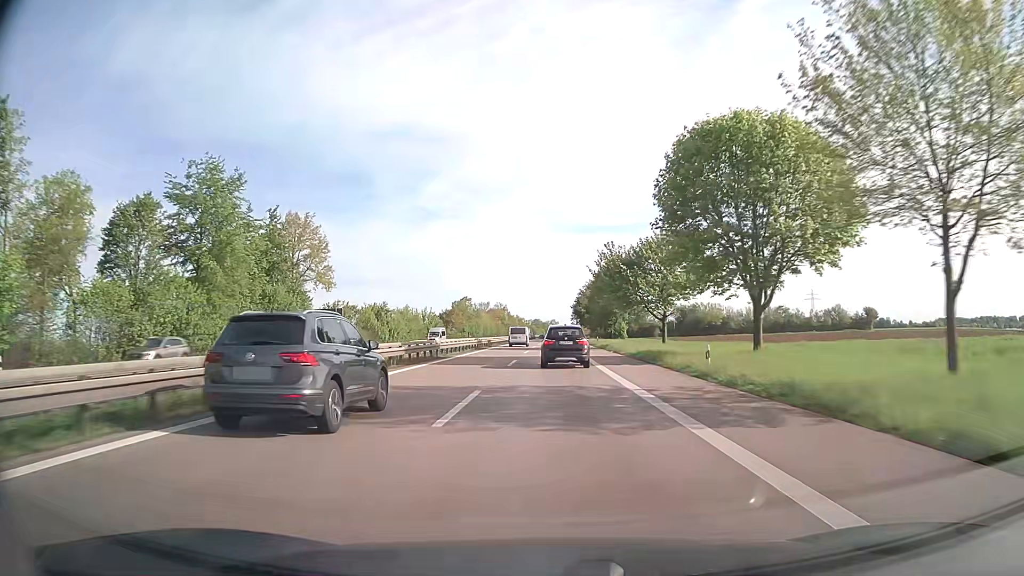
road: trunk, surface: asphalt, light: Day
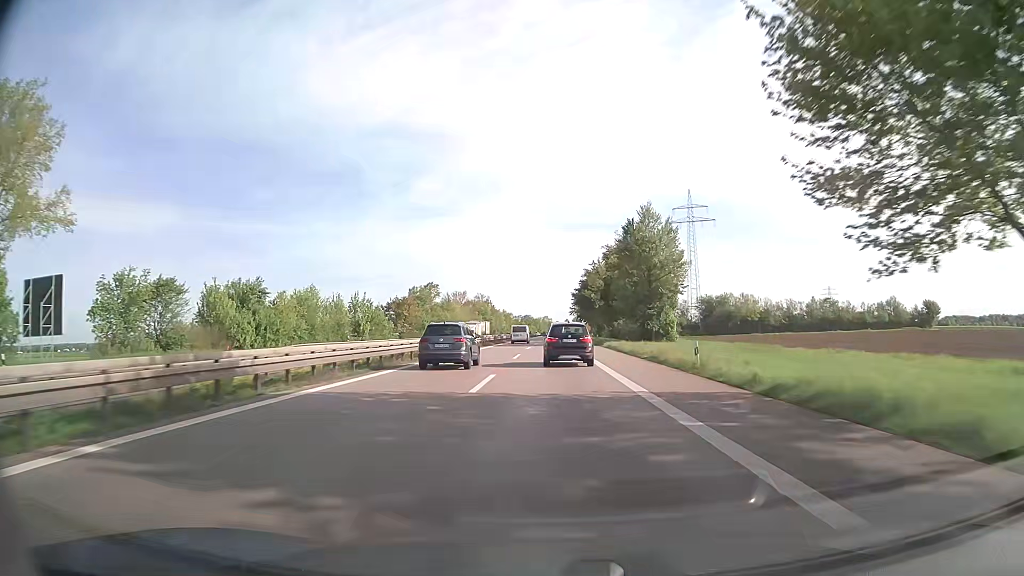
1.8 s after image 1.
(+0.1, +49.4) m; +1°
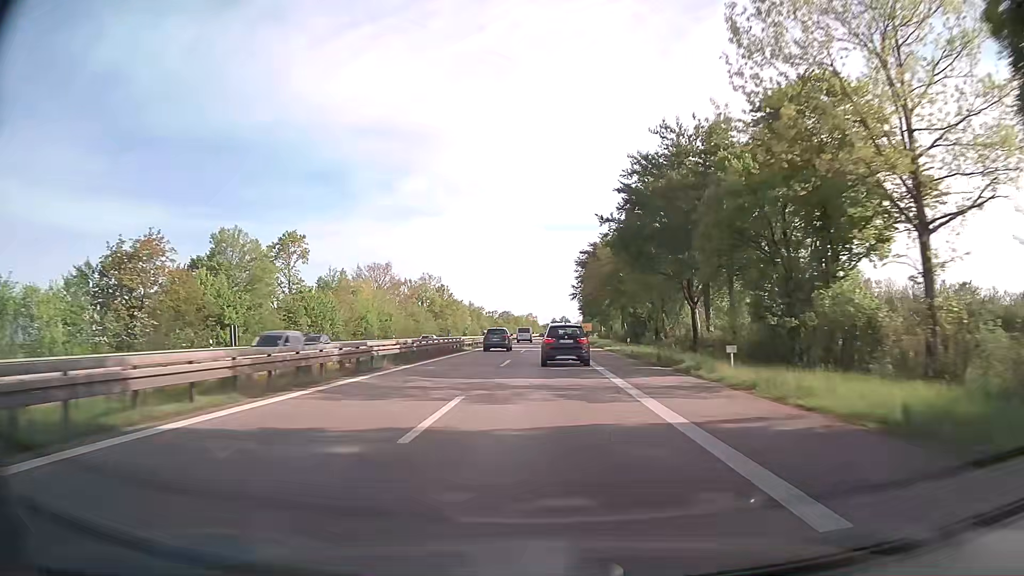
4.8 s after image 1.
(+0.8, +78.9) m; +1°
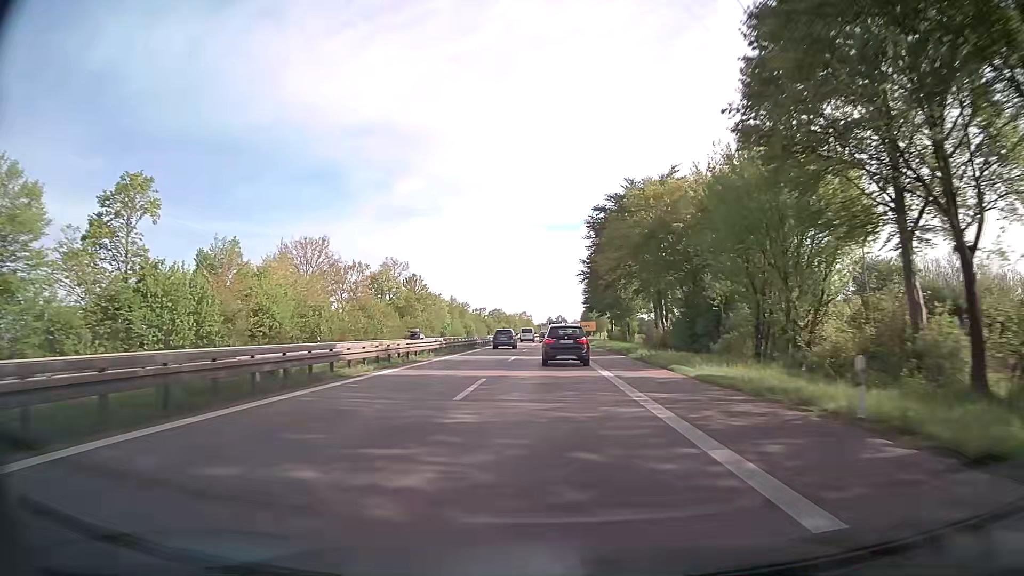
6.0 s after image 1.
(+0.1, +31.0) m; 0°
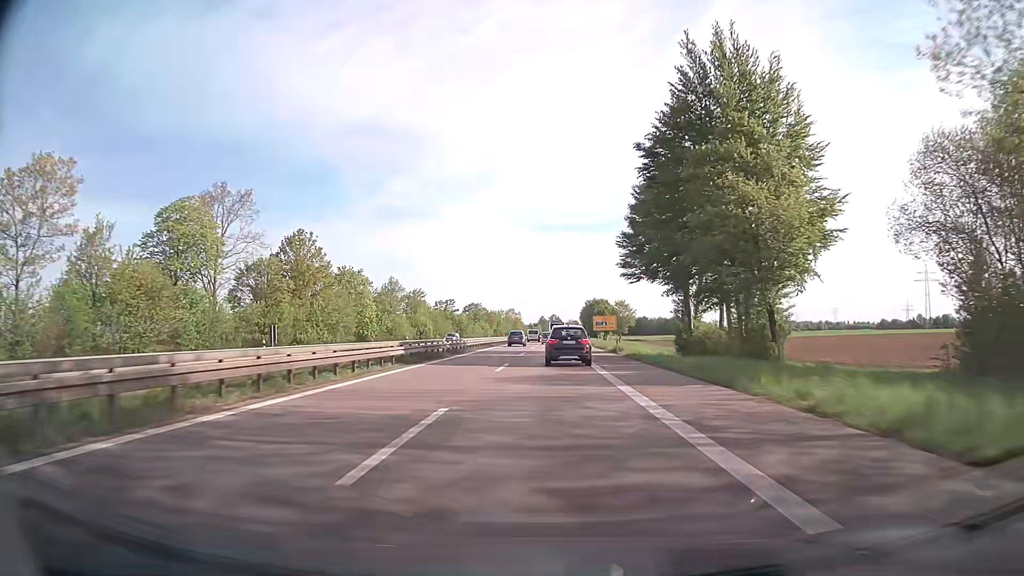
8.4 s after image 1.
(+0.5, +61.9) m; +1°
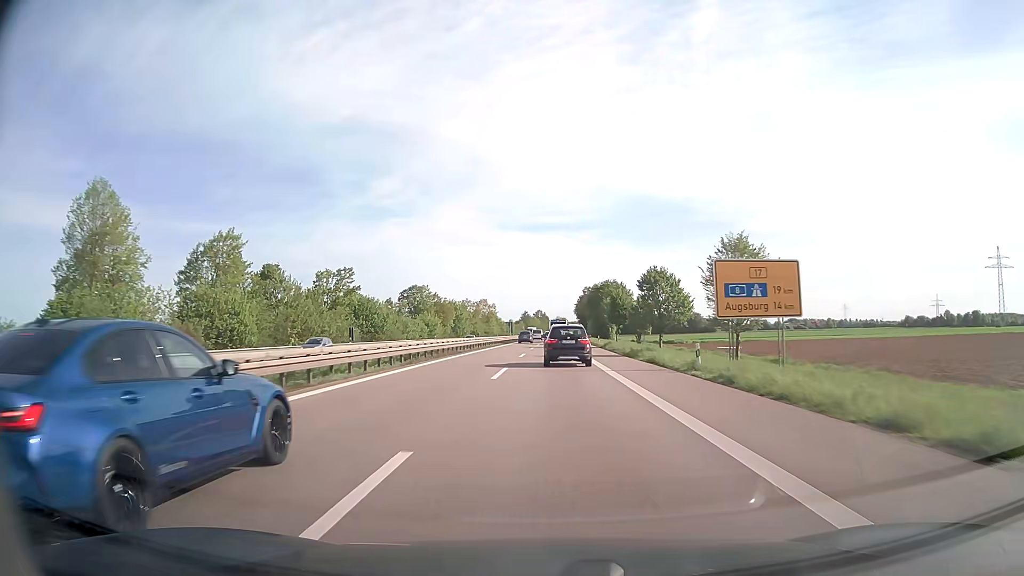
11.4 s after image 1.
(+0.5, +77.1) m; +1°
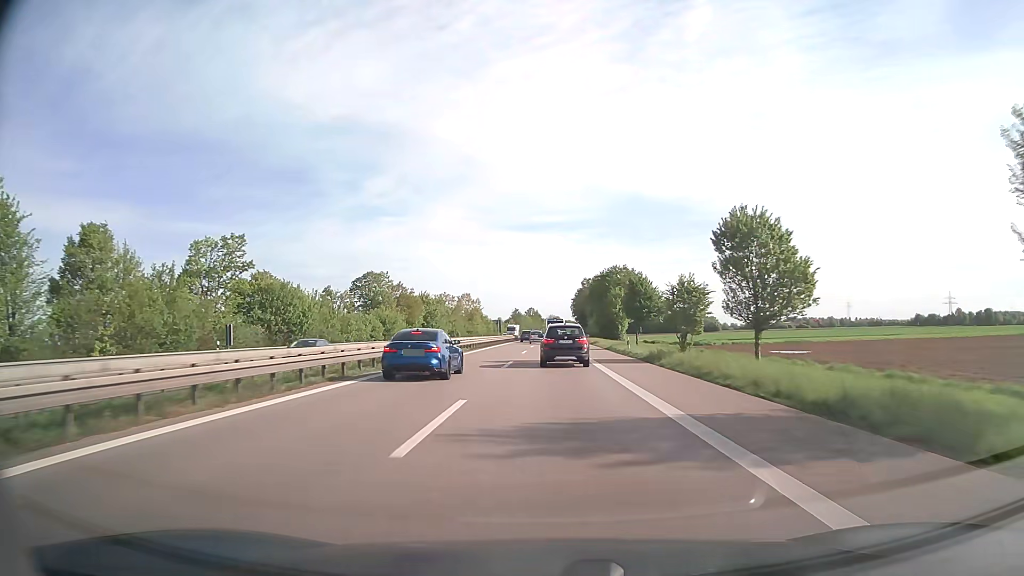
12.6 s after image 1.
(+0.2, +30.5) m; +1°
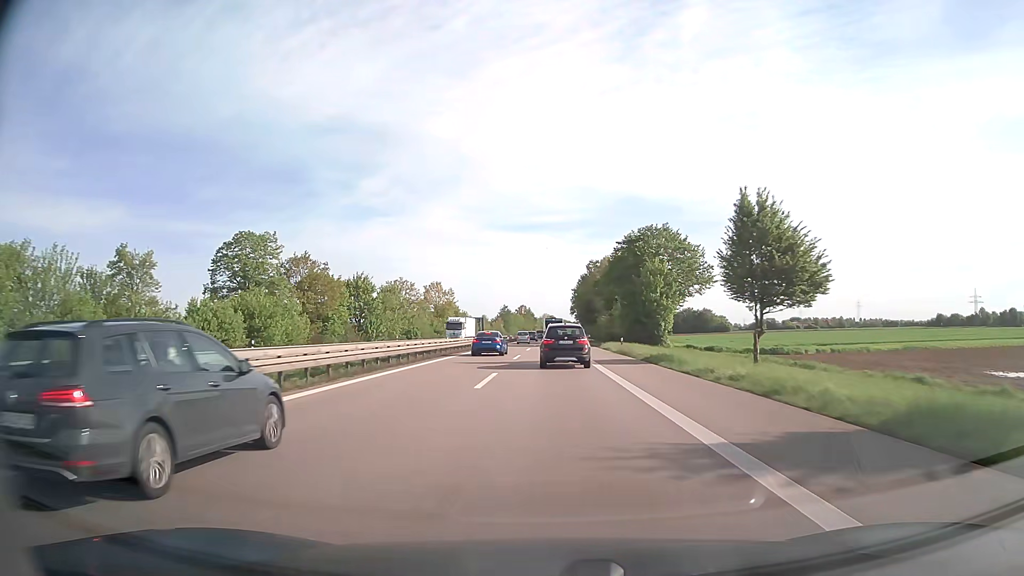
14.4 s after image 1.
(+0.2, +45.4) m; +1°
(0, +10) (0, +20) (0, +30) (0, +40) (0, +50) (0, +60) (0, +70) (+1, +80) (+1, +90) (+1, +100) m
